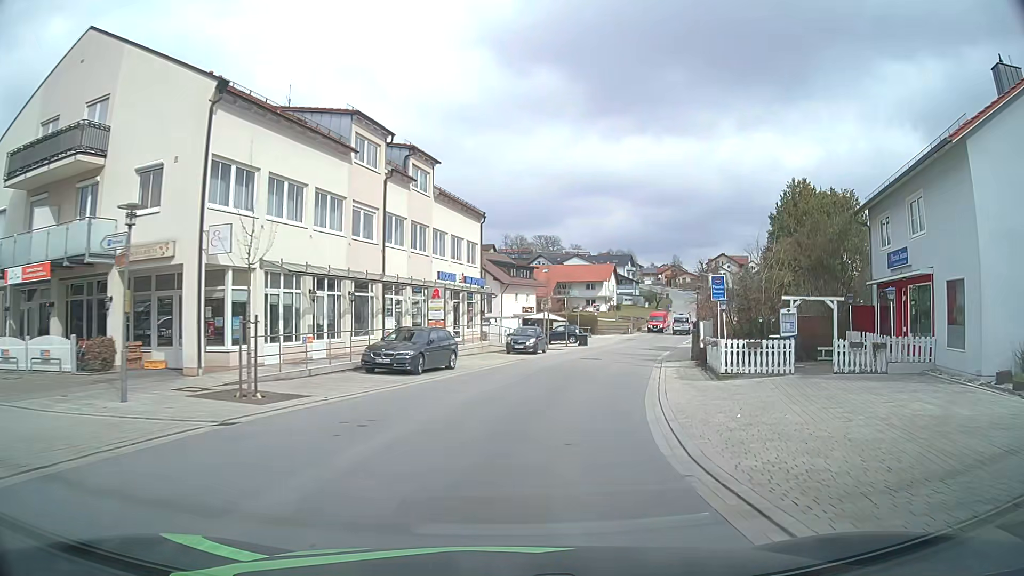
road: tertiary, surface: asphalt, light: Day
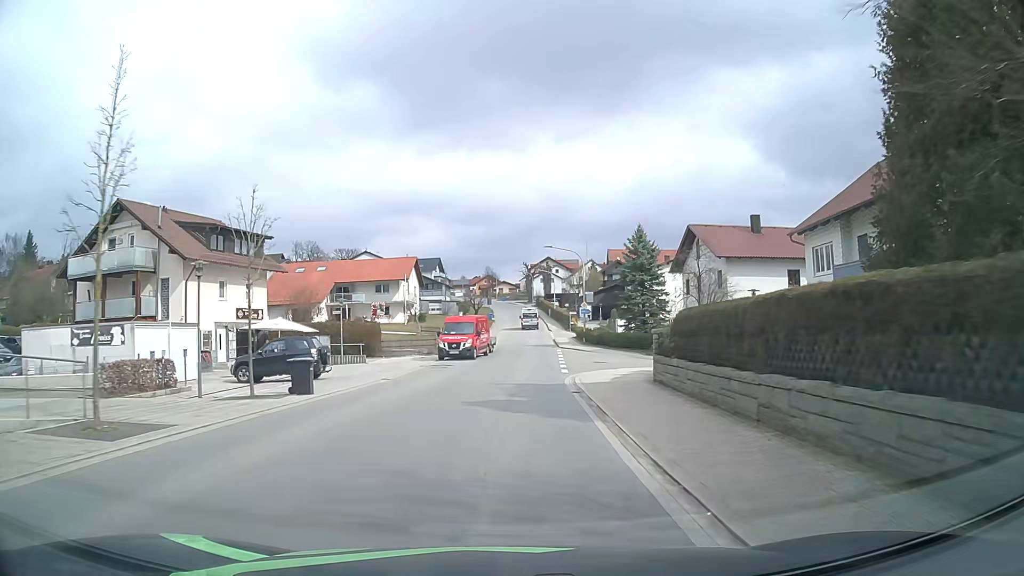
(+6.0, +34.5) m; +16°
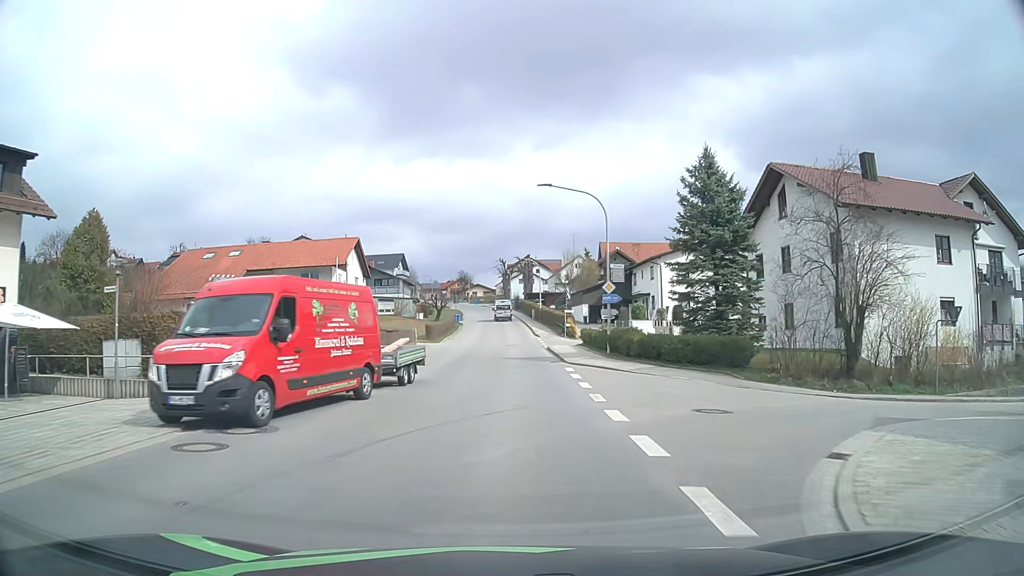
(+0.4, +22.3) m; +2°
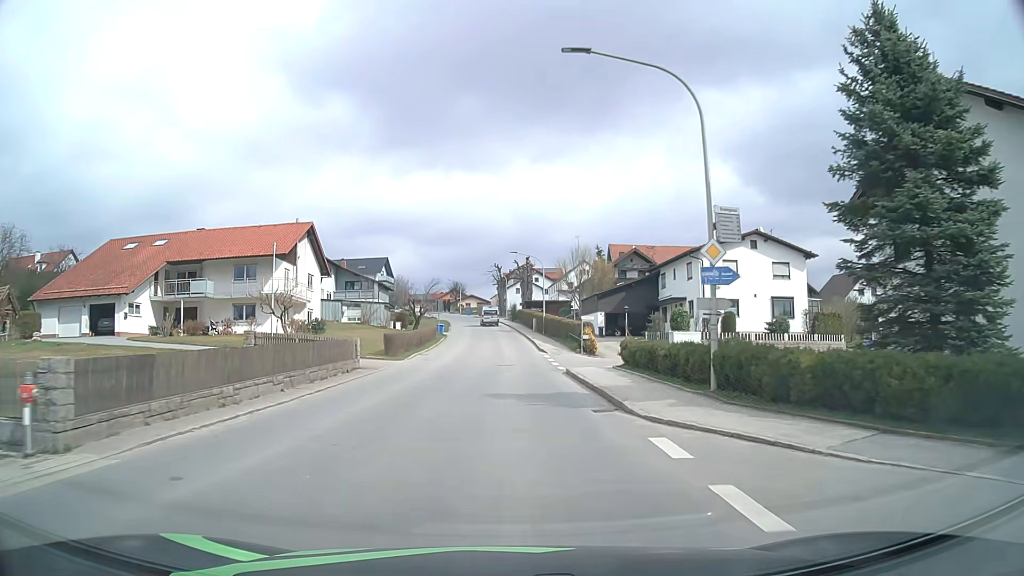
(+0.1, +15.2) m; 0°
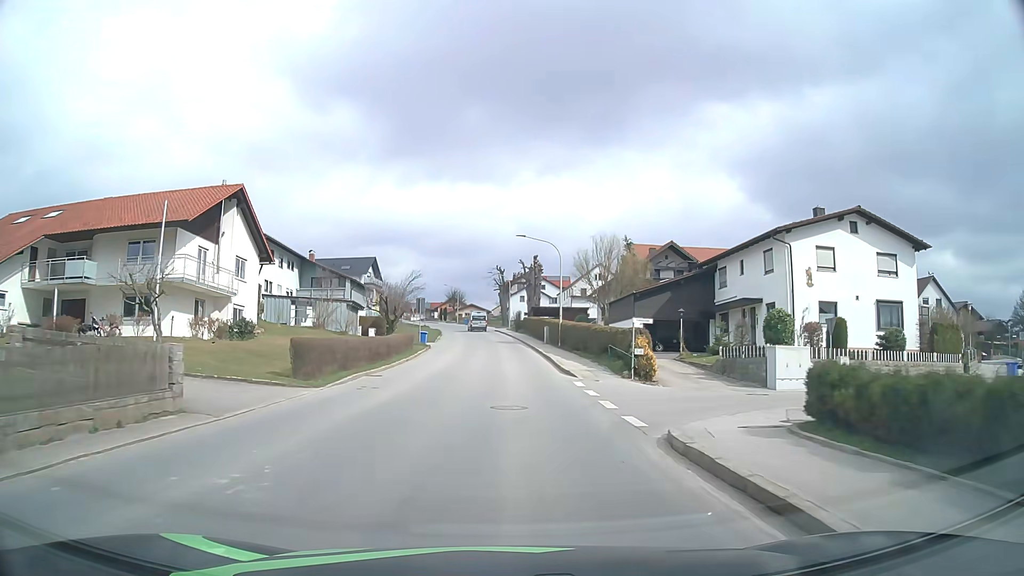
(-0.1, +15.5) m; 0°
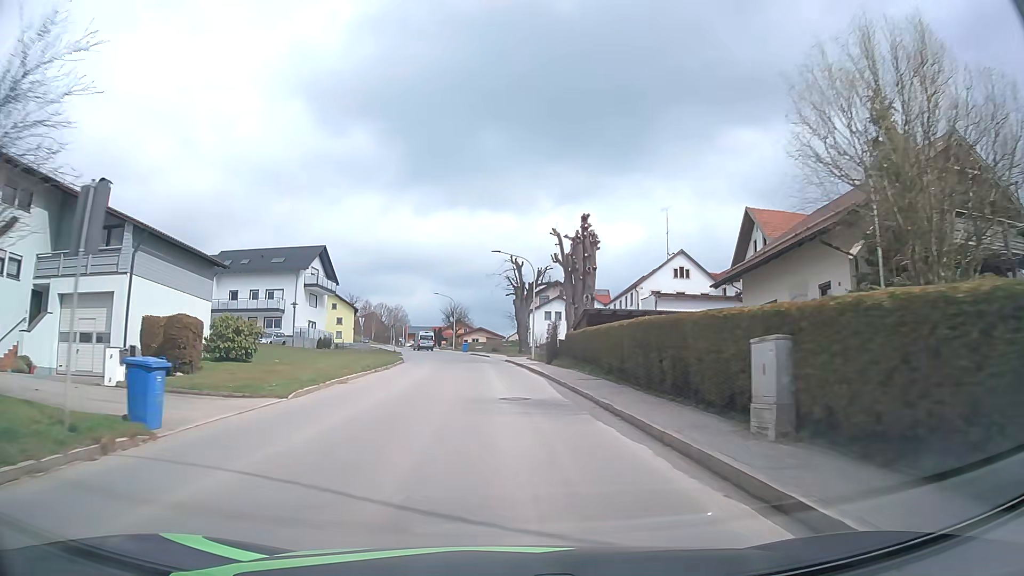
(-0.2, +40.5) m; -1°
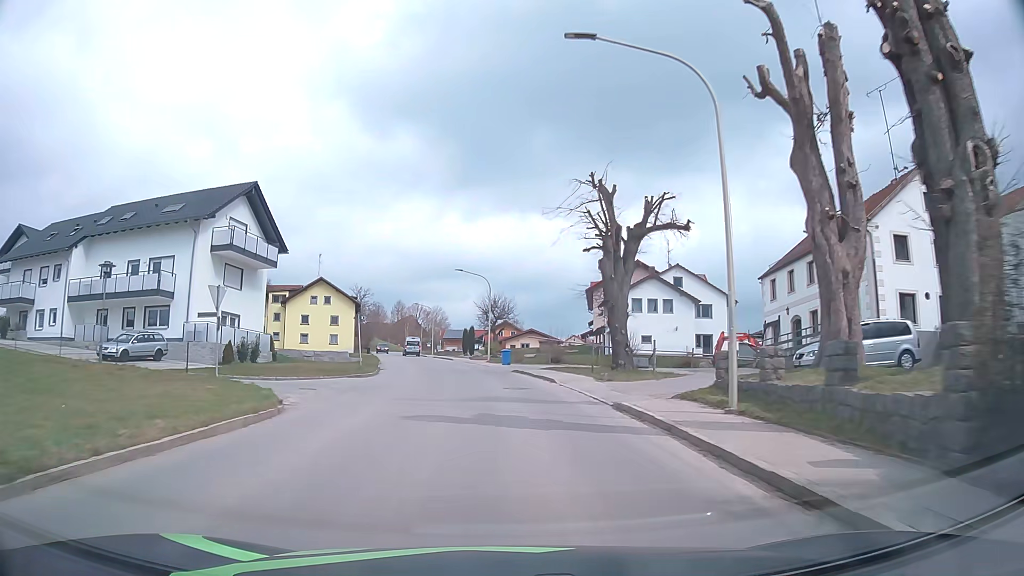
(-1.2, +33.4) m; -4°
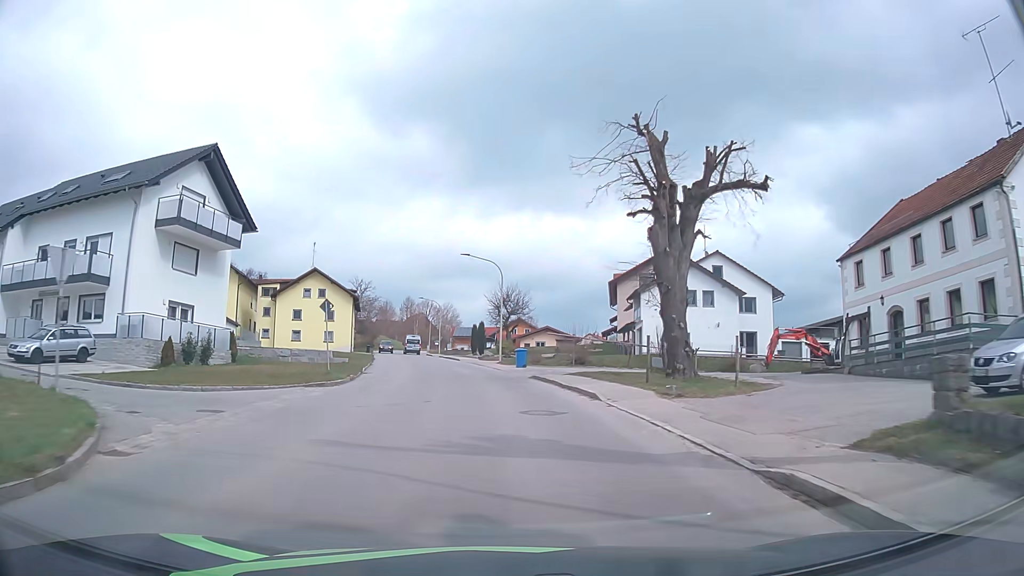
(-0.1, +8.4) m; -1°
(0, +10) (0, +20) (-1, +30) (-2, +40) (-4, +50) (-6, +60) (-8, +69) (-10, +79) (-12, +89) (-14, +99) m
